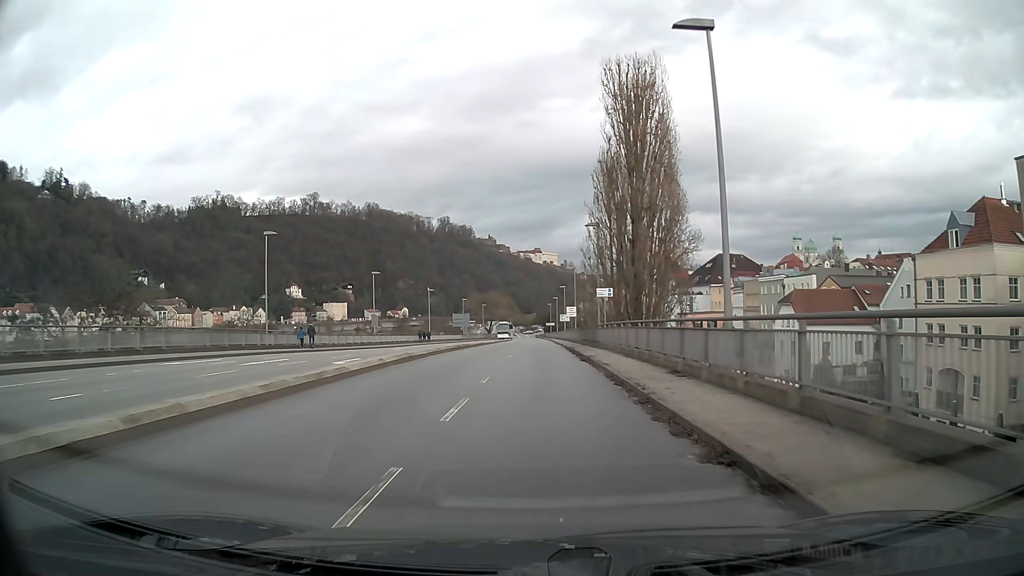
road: residential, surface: asphalt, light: Day
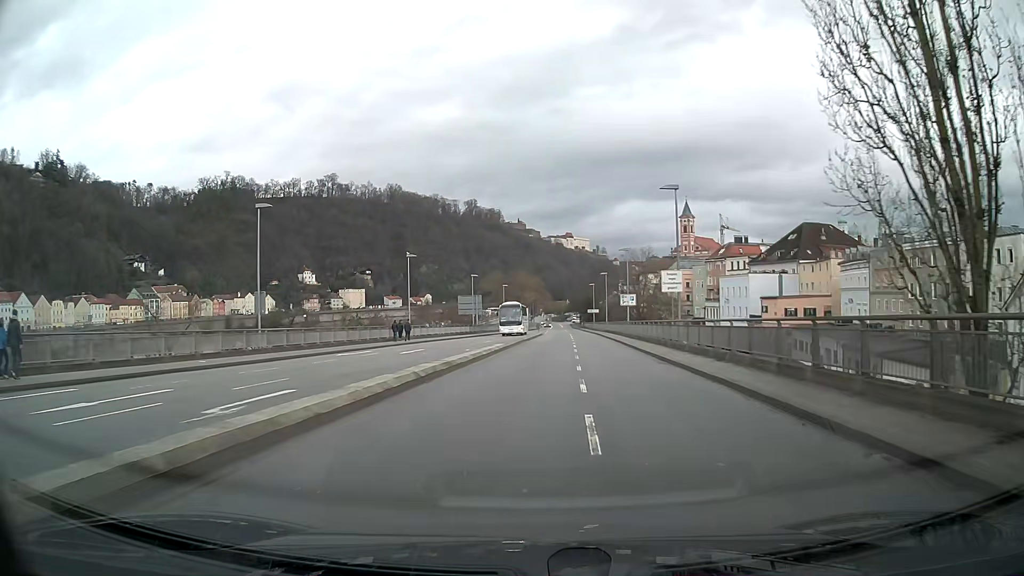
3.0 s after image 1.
(-1.0, +38.3) m; -2°
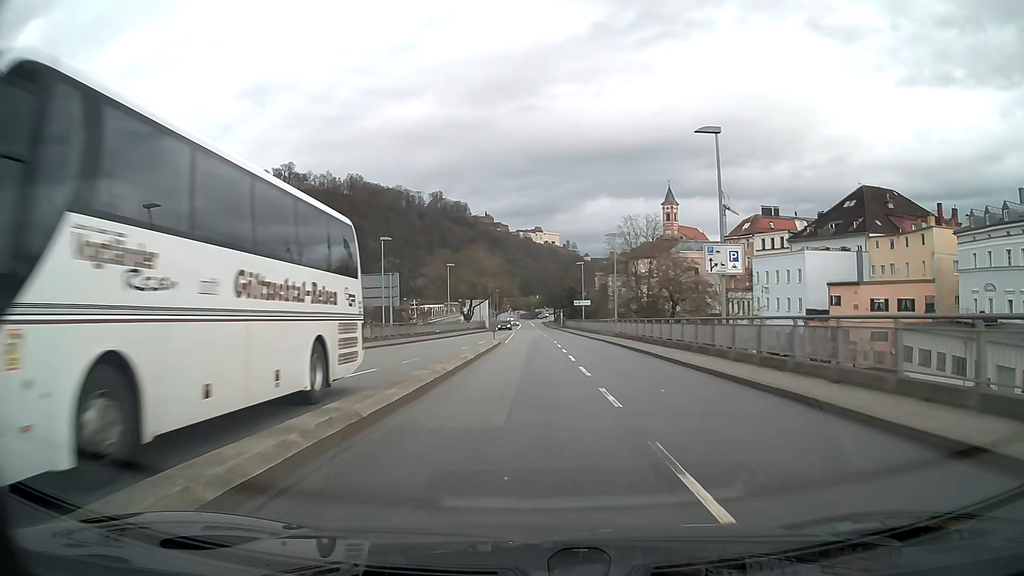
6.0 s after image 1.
(+0.9, +38.5) m; +2°
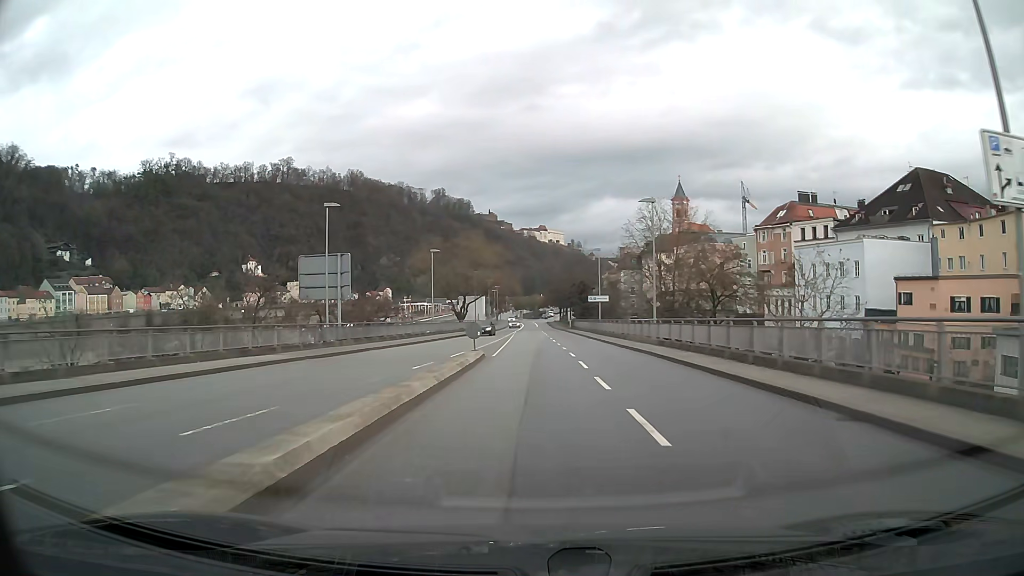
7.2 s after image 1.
(-0.1, +15.3) m; 0°
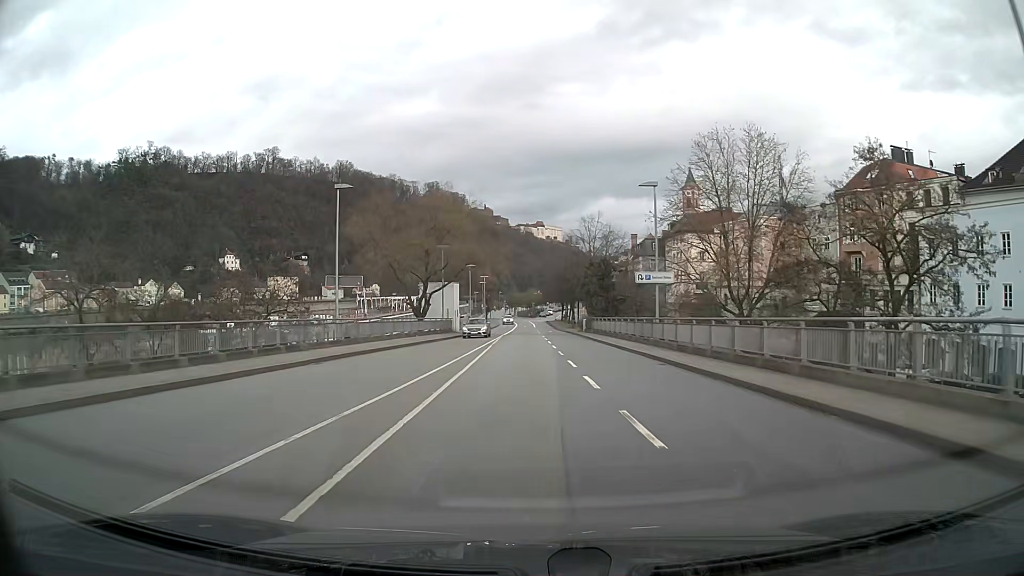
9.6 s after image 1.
(+0.1, +30.3) m; 0°
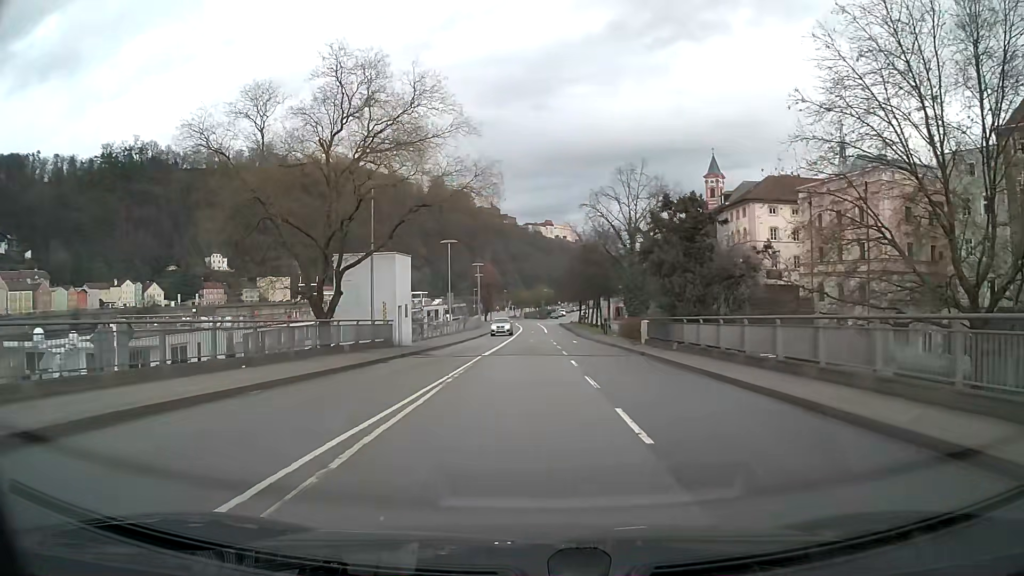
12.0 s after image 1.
(-0.2, +29.9) m; -1°
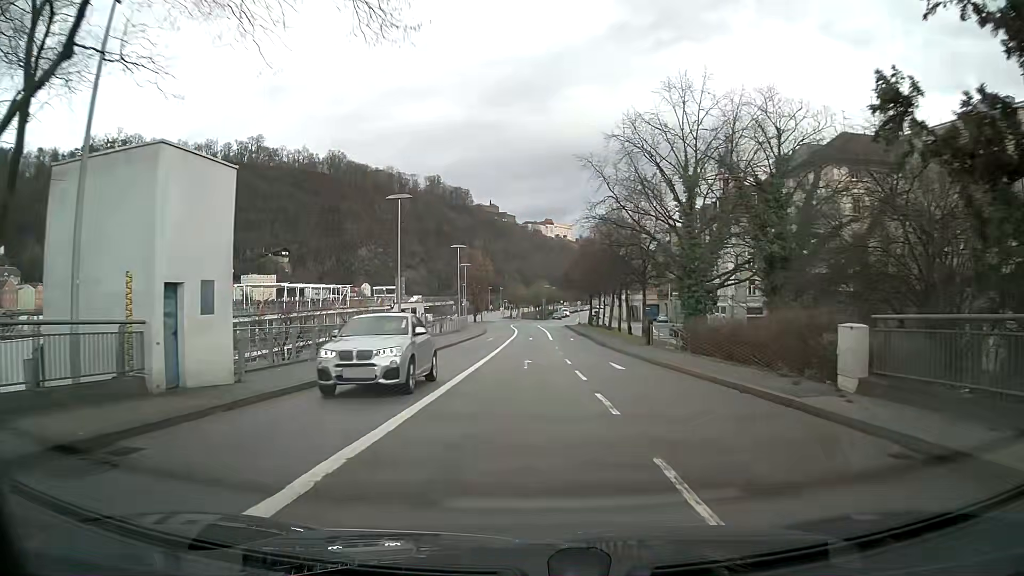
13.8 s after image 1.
(0.0, +22.1) m; 0°
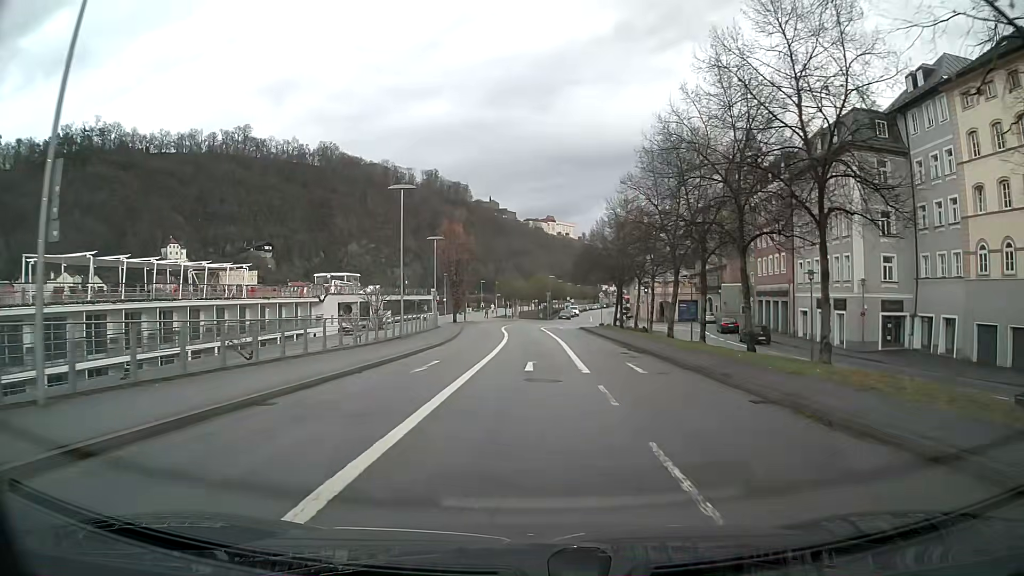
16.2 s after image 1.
(-0.1, +29.1) m; 0°
(0, +10) (0, +20) (0, +30) (0, +40) (0, +50) (-1, +60) (0, +70) (+5, +78) (+9, +87) (+10, +97) m
